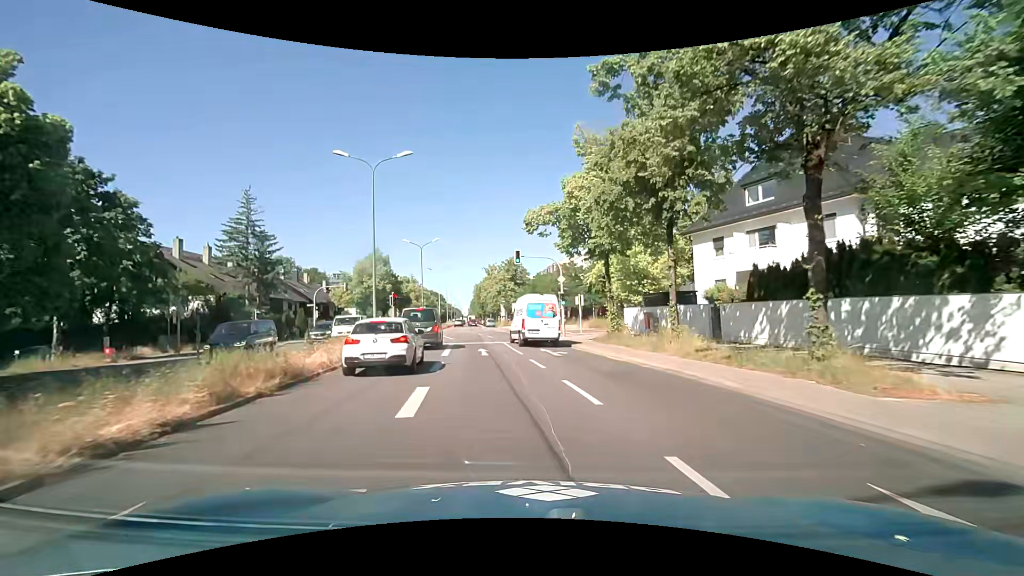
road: primary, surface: asphalt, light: Day
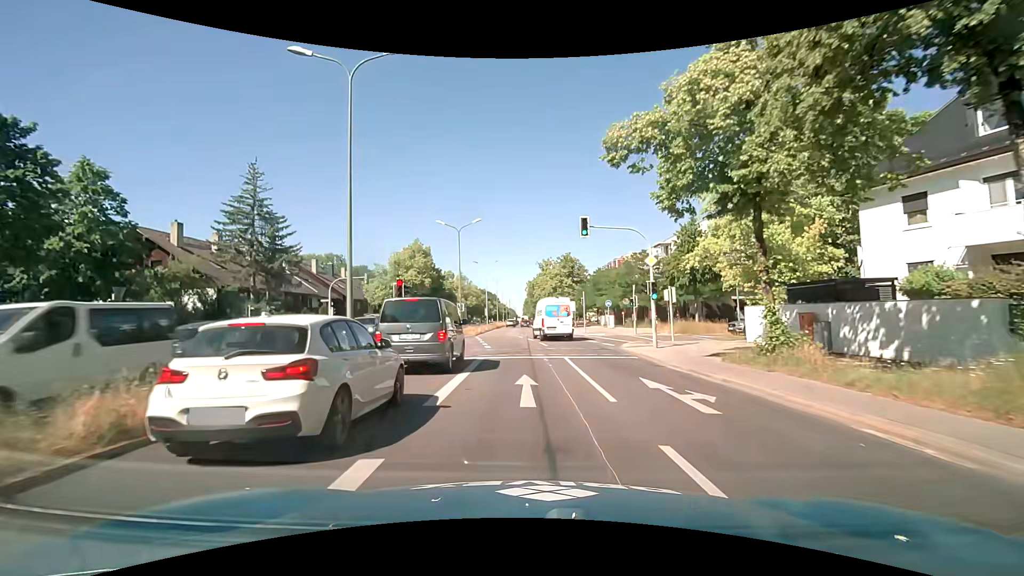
(-0.5, +11.3) m; -6°
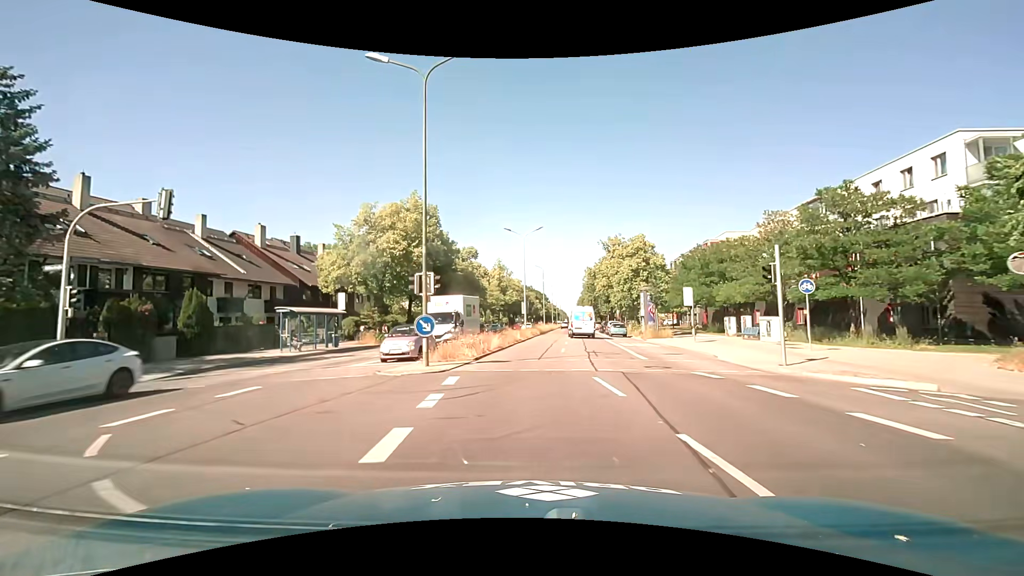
(-1.0, +28.9) m; -6°
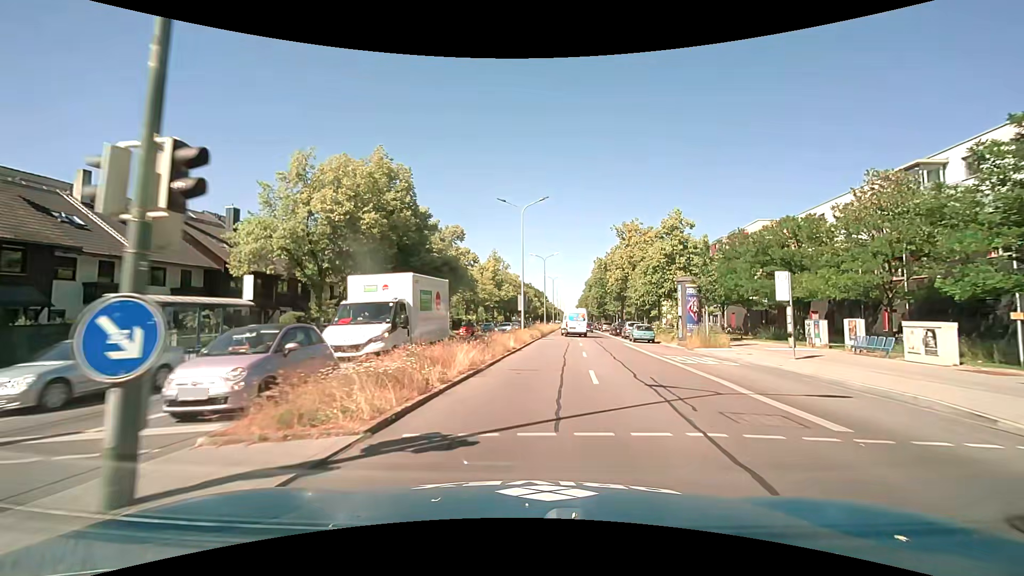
(-0.1, +11.7) m; 0°
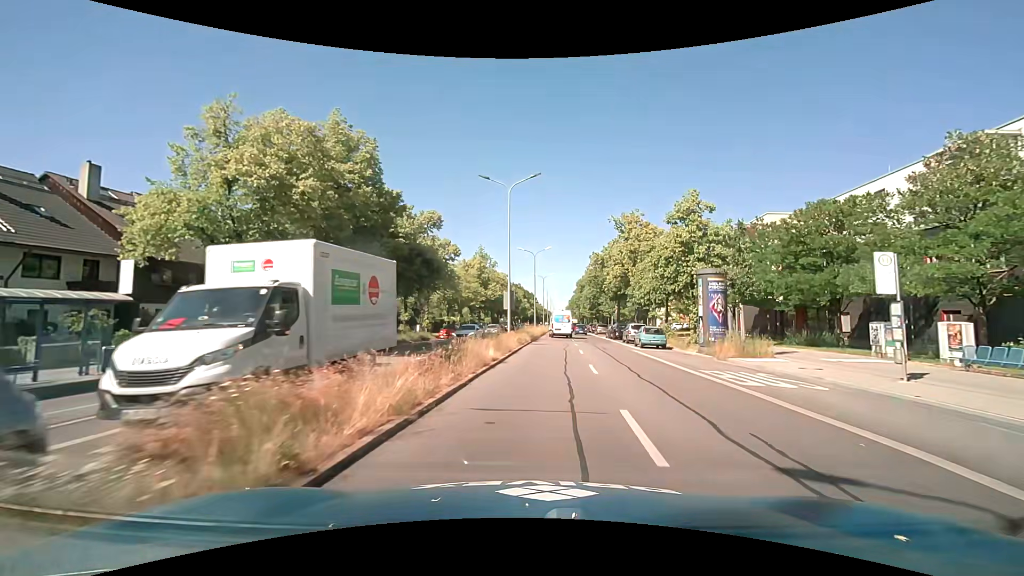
(0.0, +6.4) m; +1°
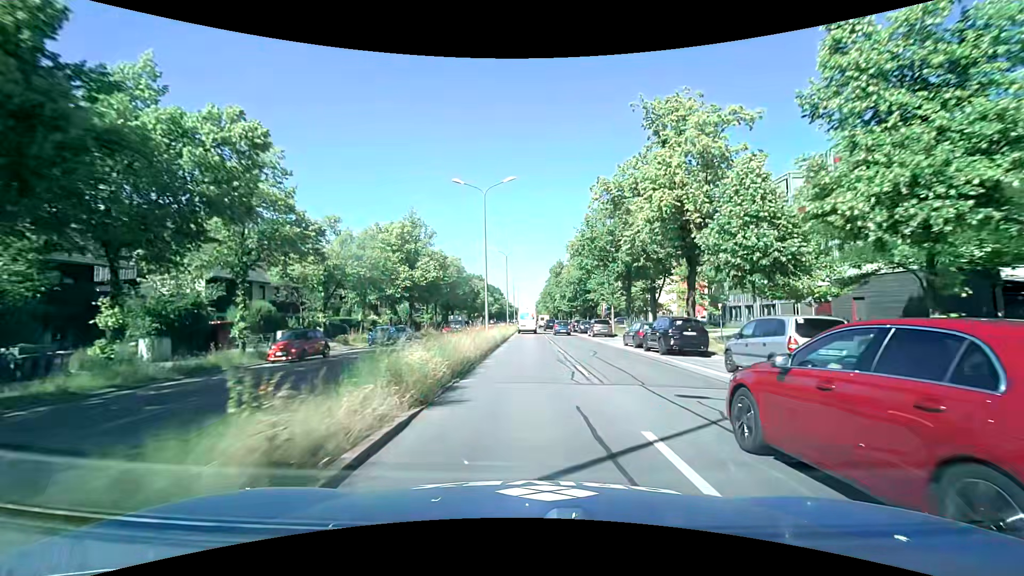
(+1.4, +29.1) m; +4°
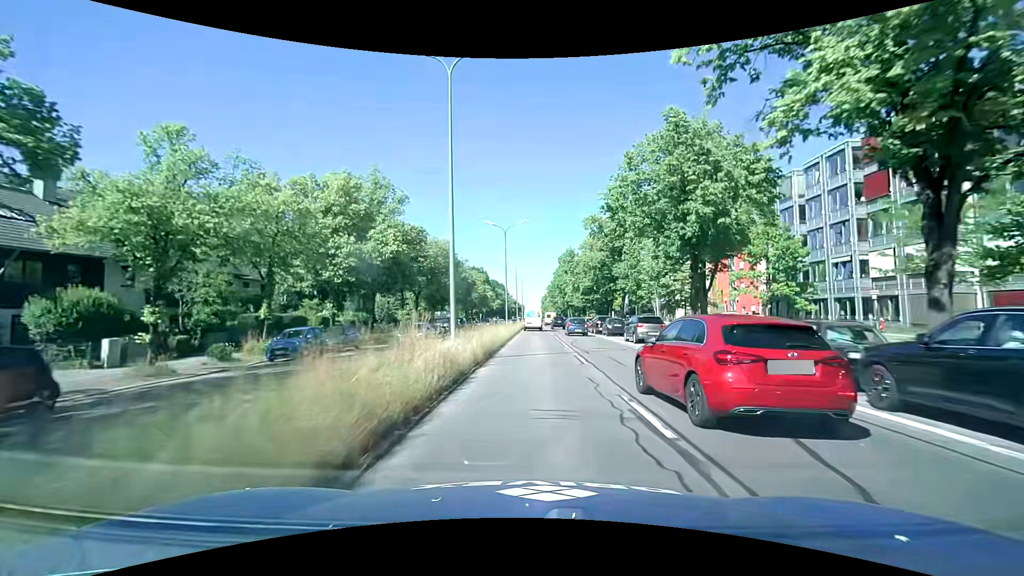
(-0.1, +15.7) m; -1°
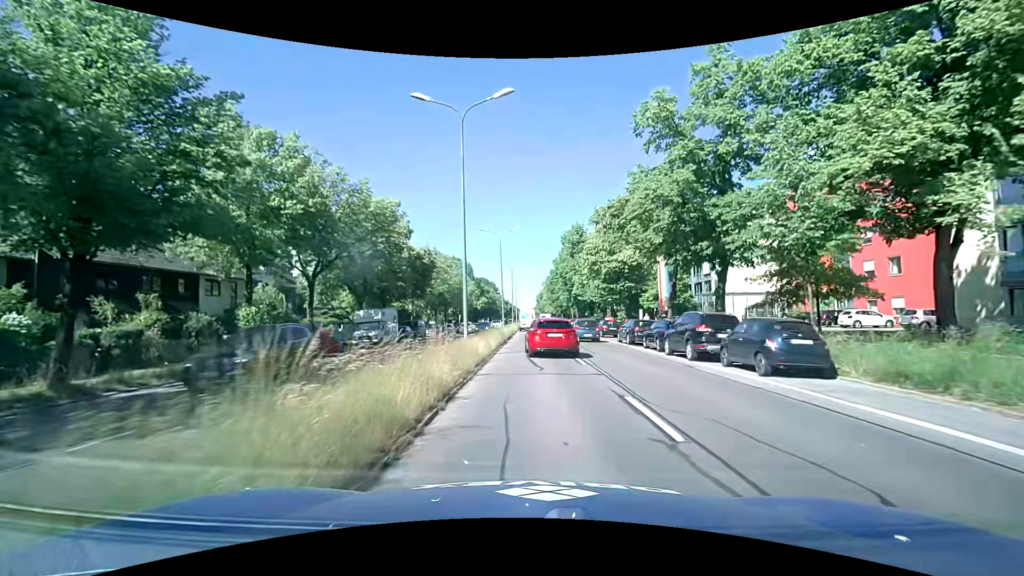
(-0.1, +27.1) m; 0°
(0, +10) (0, +20) (0, +30) (0, +40) (0, +50) (0, +60) (0, +70) (0, +80) (0, +90) (0, +100) m
